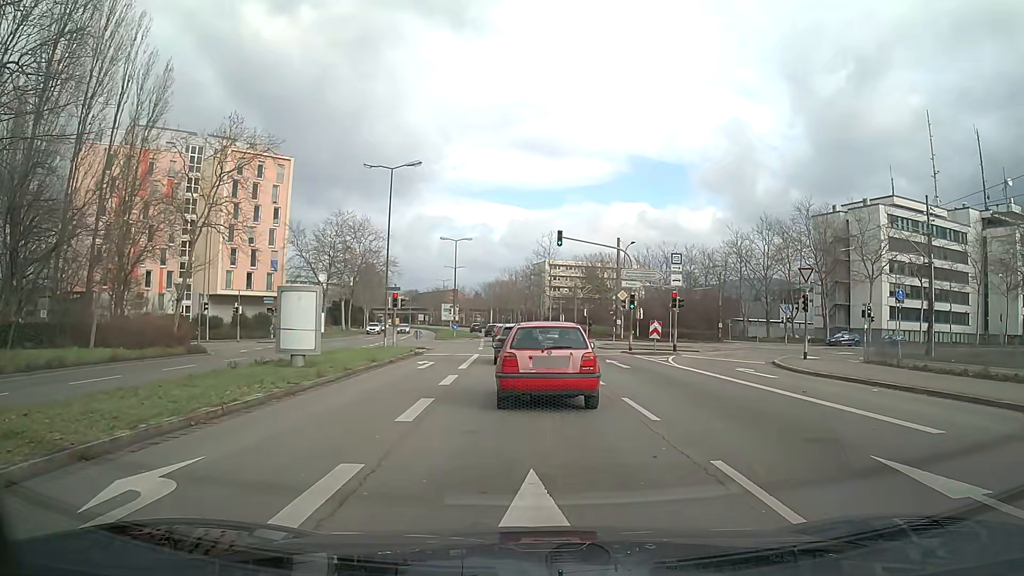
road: secondary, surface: asphalt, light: Day
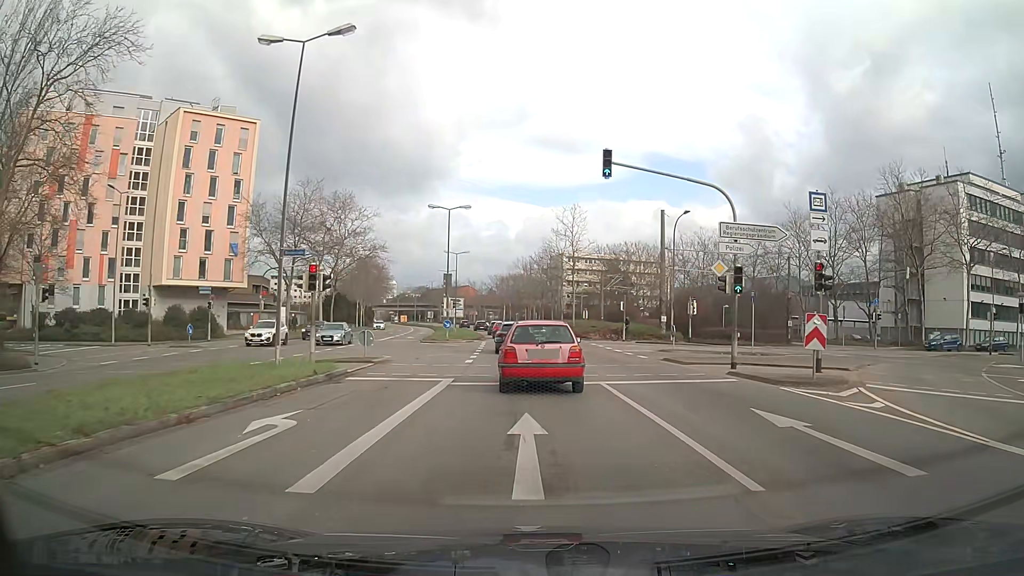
(-0.2, +16.8) m; -2°
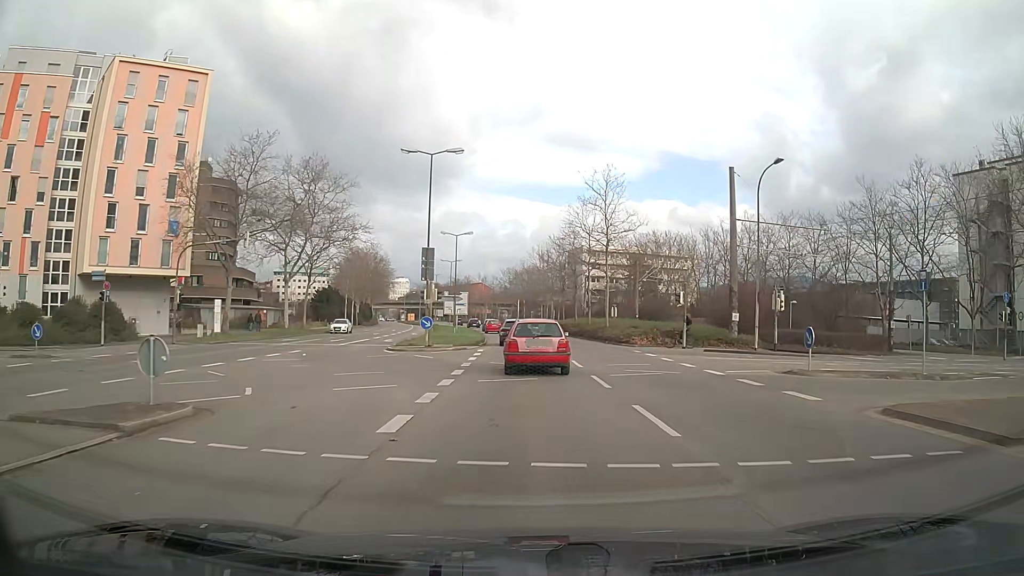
(-0.2, +15.7) m; -1°
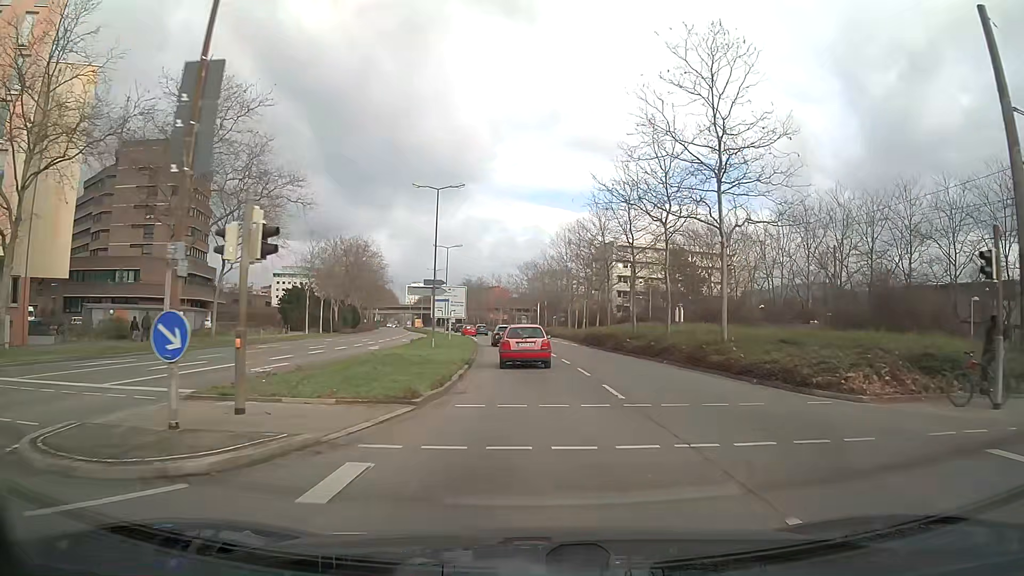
(-0.3, +24.6) m; -2°
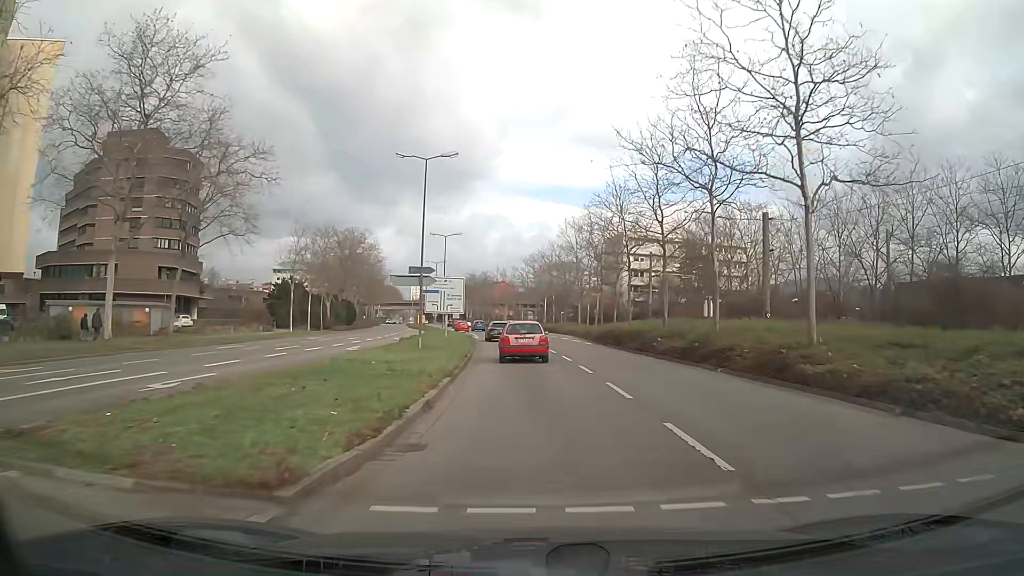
(0.0, +6.6) m; -1°
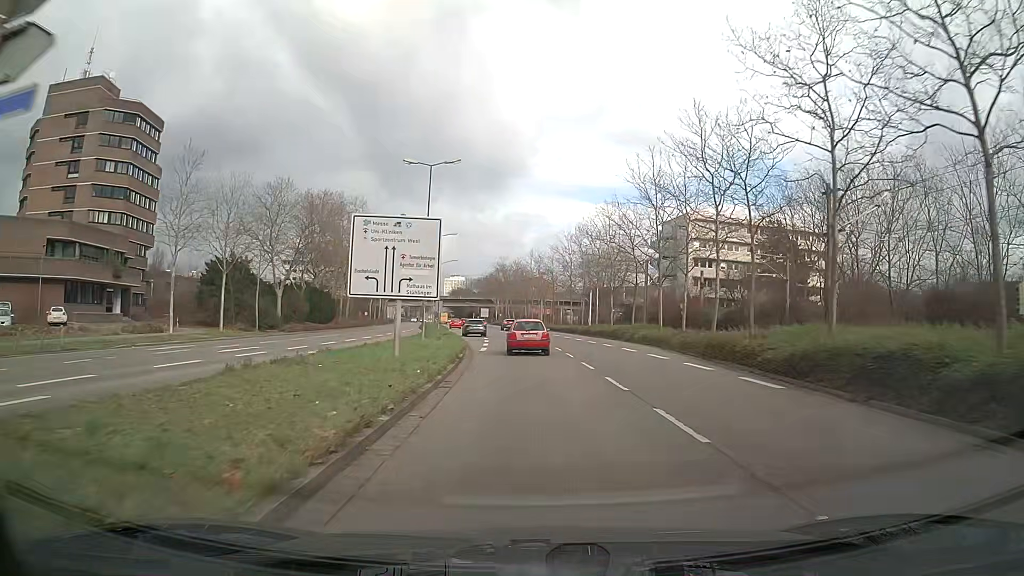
(-0.8, +28.6) m; -3°
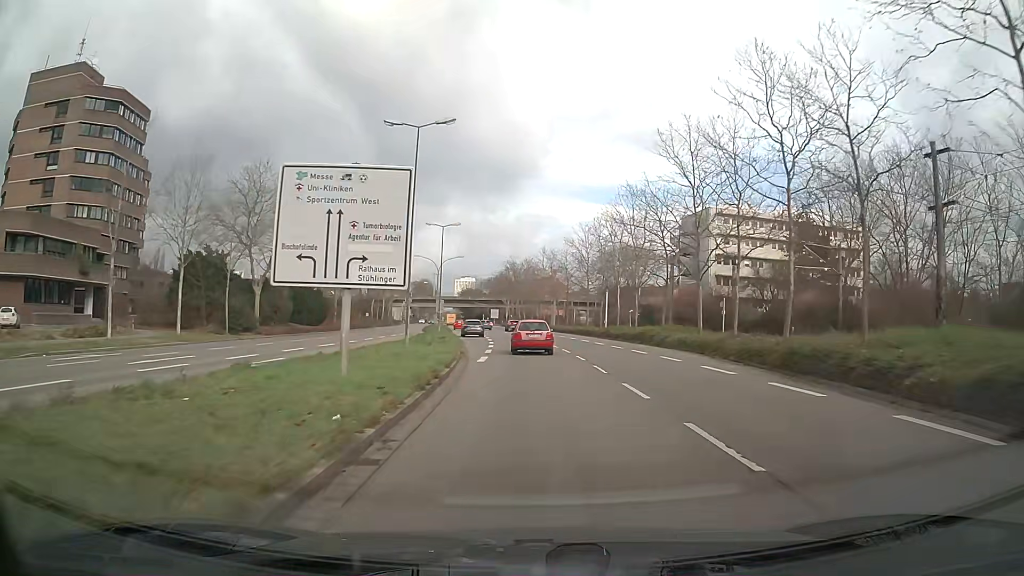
(-0.1, +7.4) m; -1°
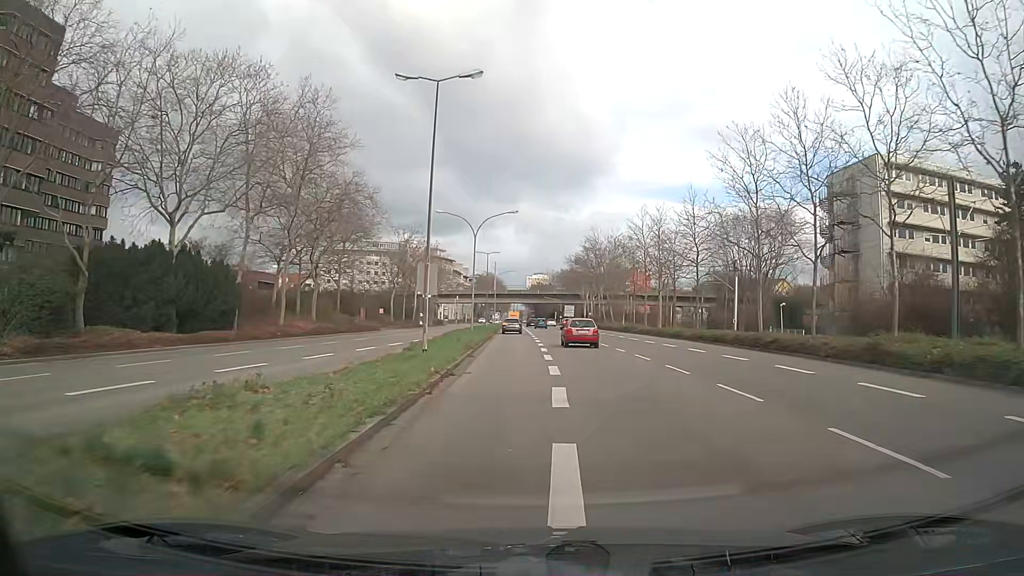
(-2.0, +36.3) m; -6°
